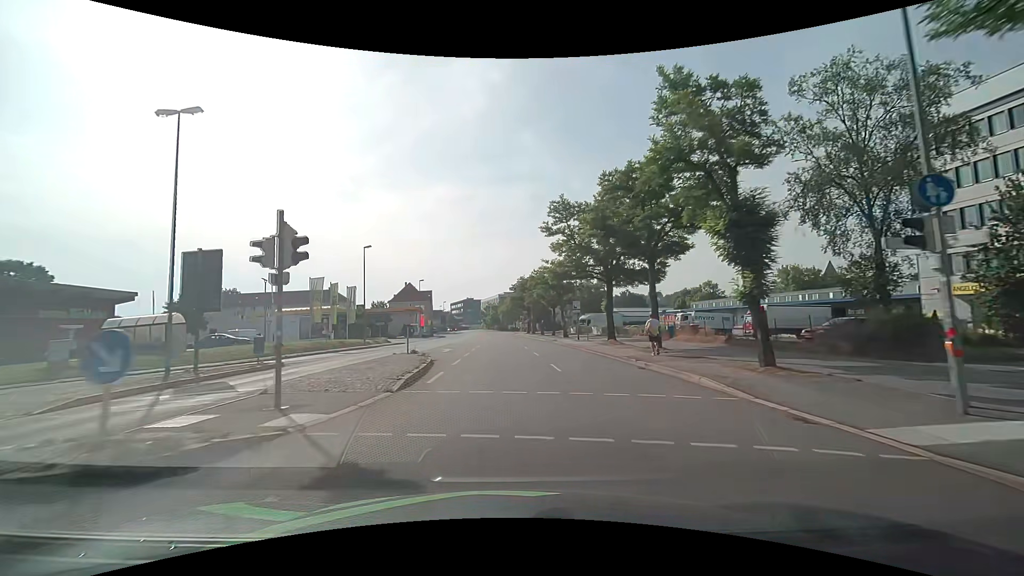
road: primary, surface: asphalt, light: Day
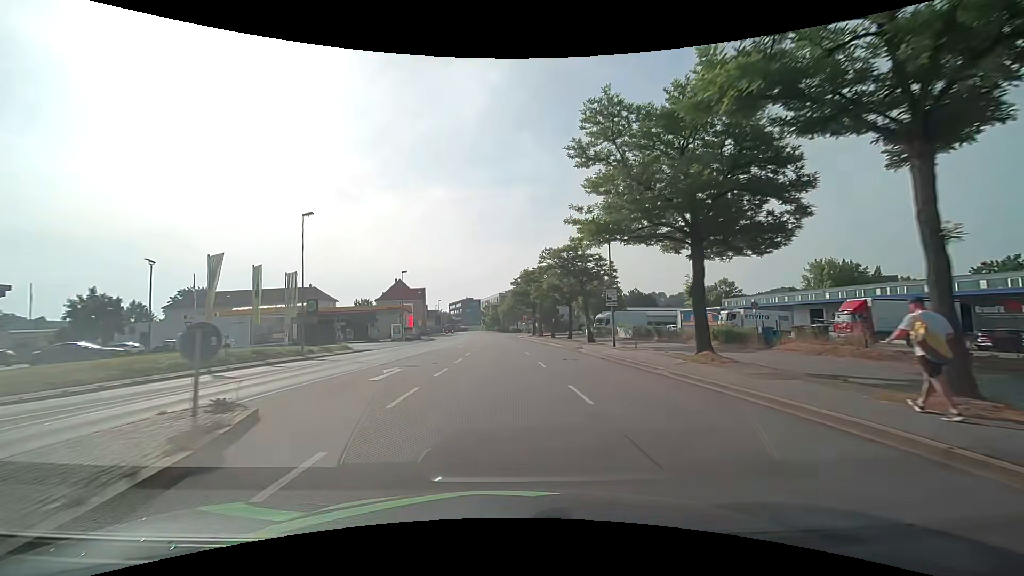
(+0.1, +15.8) m; 0°
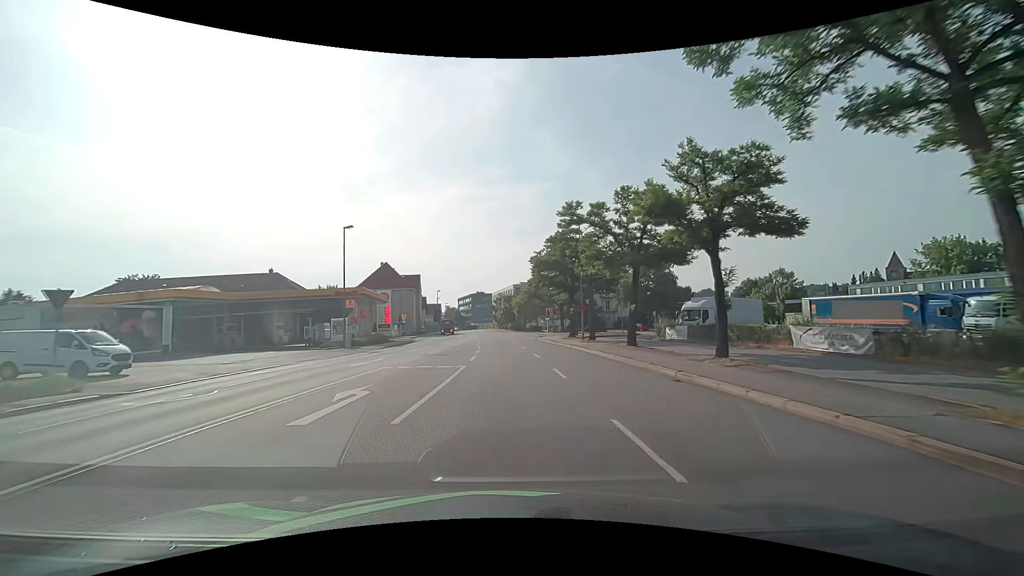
(-0.4, +31.7) m; -2°
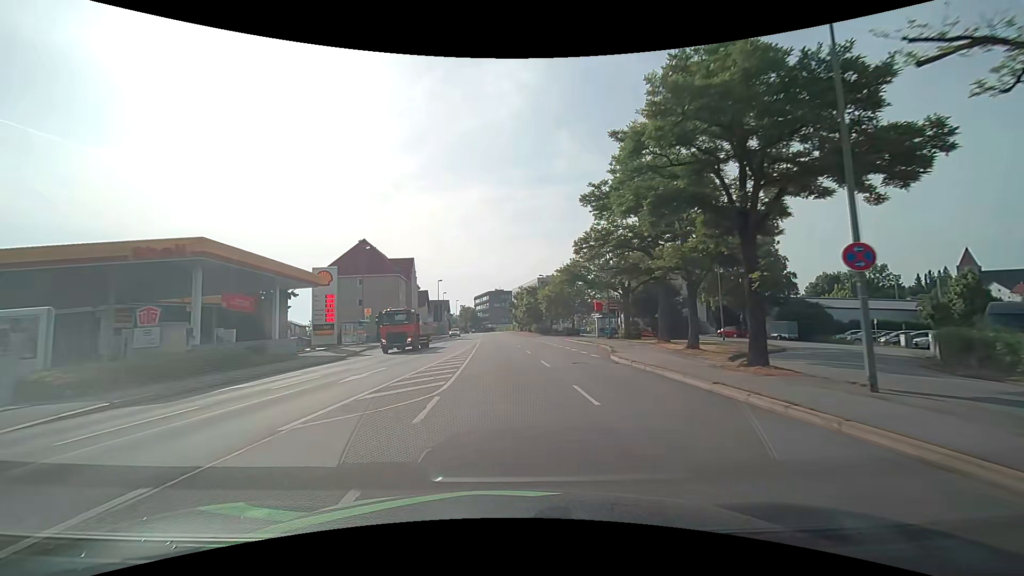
(-0.4, +31.4) m; -2°
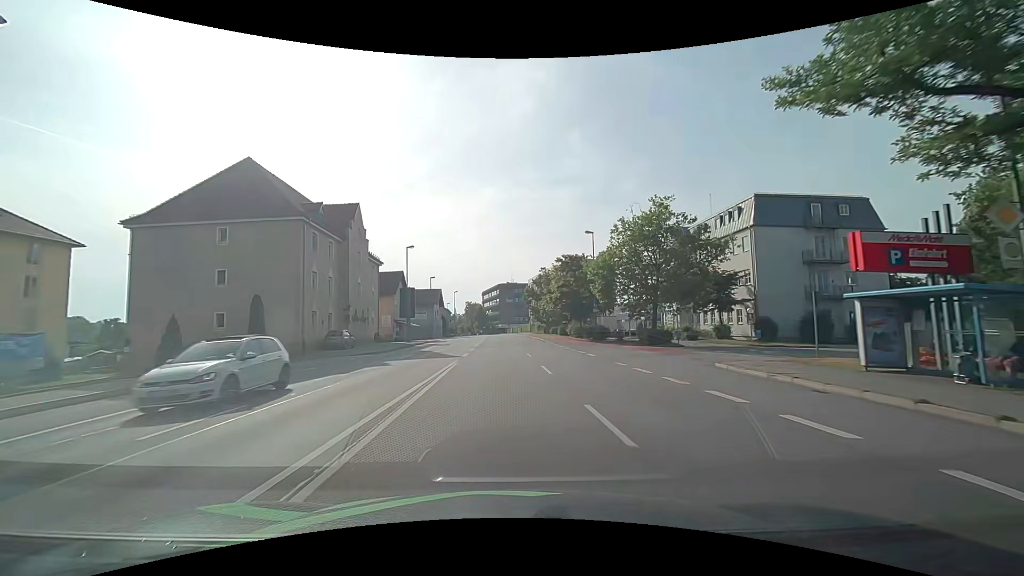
(-0.5, +39.2) m; -1°
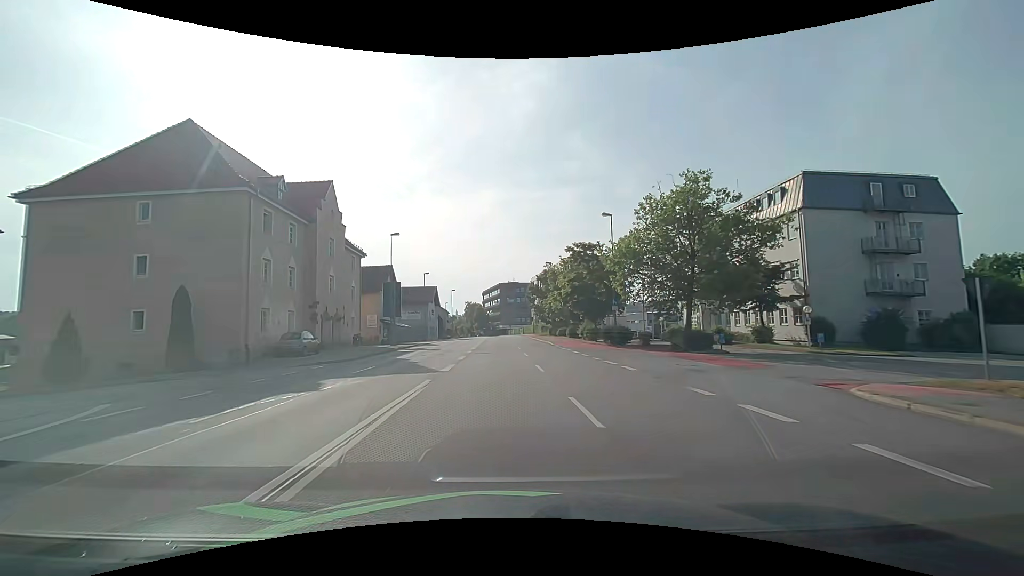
(-0.1, +7.9) m; 0°
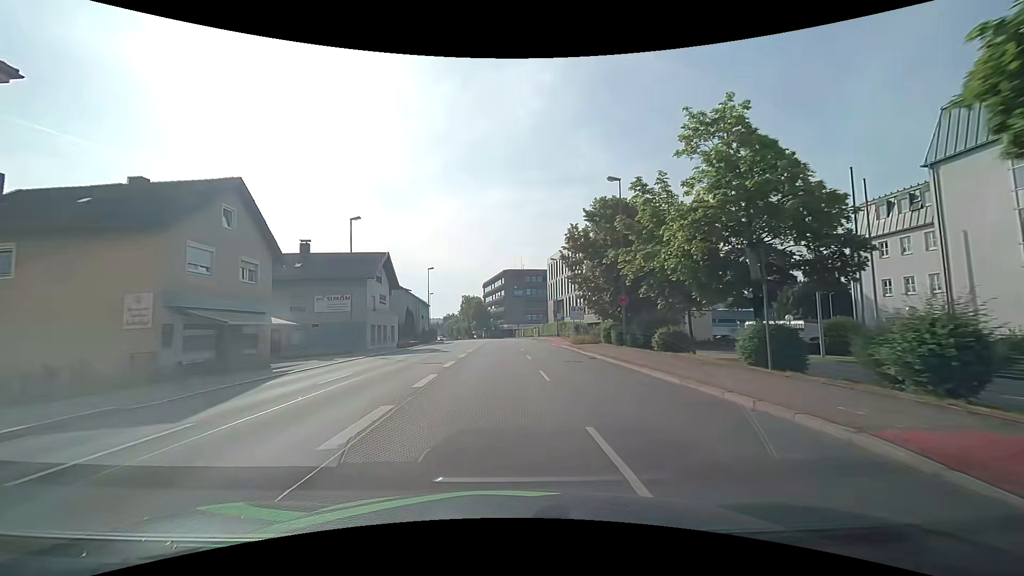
(-0.7, +39.1) m; -1°
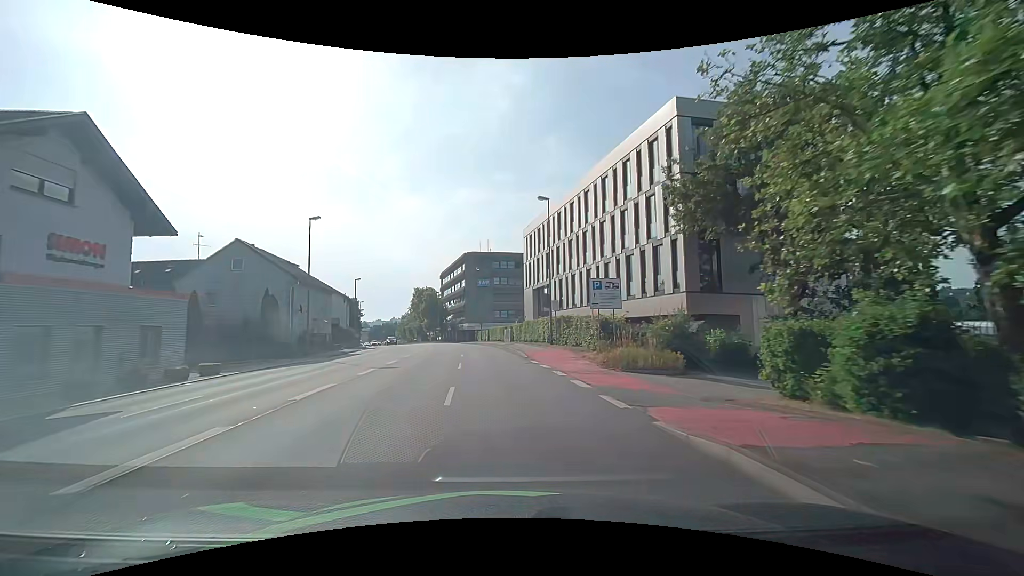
(+1.1, +31.0) m; +4°
(0, +10) (-1, +20) (-1, +30) (-3, +40) (-4, +50) (-6, +60) (-8, +69) (-11, +79) (-13, +89) (-16, +98) m
